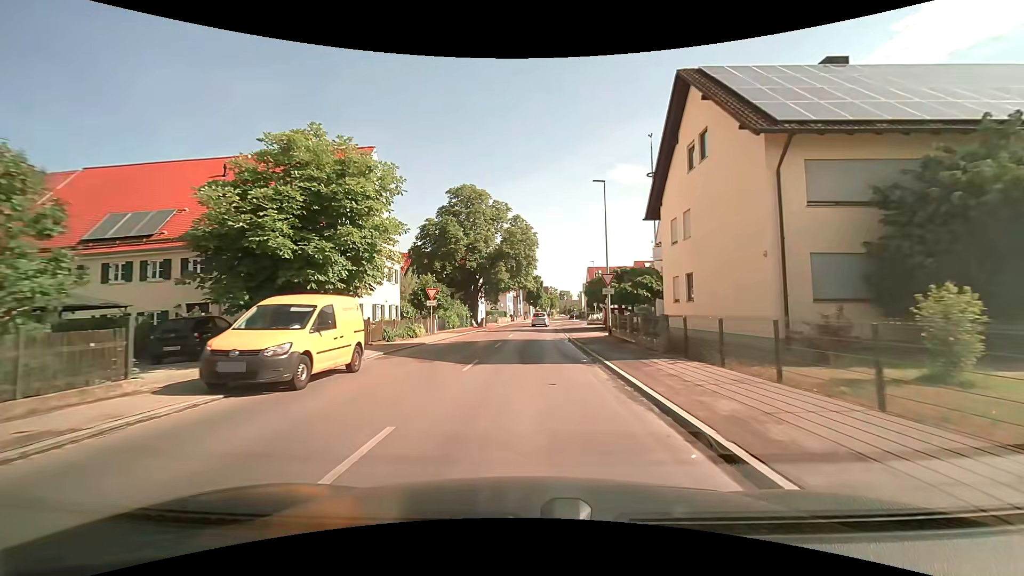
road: tertiary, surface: asphalt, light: Day
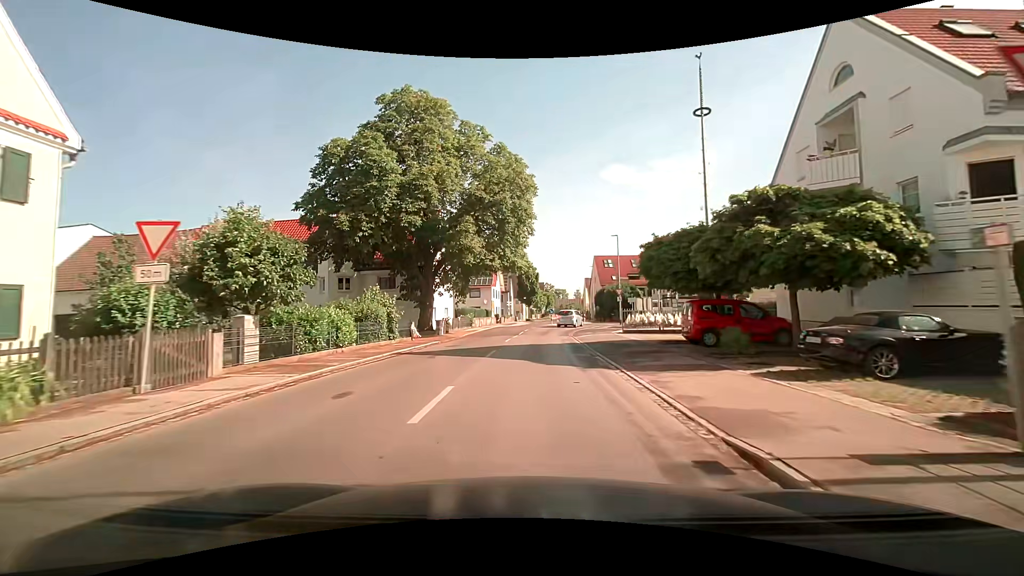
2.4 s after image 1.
(+0.2, +23.8) m; +1°
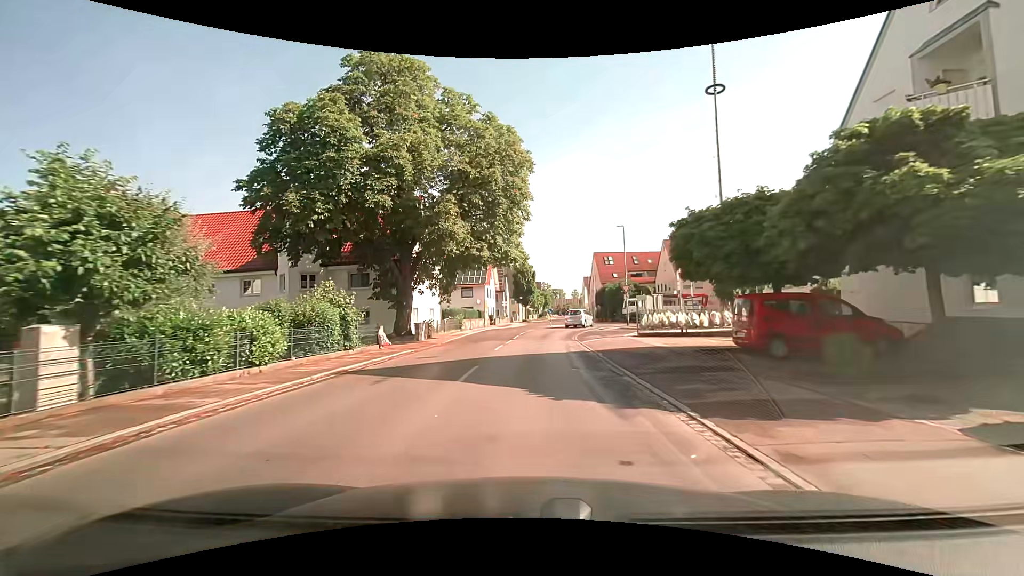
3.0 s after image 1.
(0.0, +5.1) m; +1°
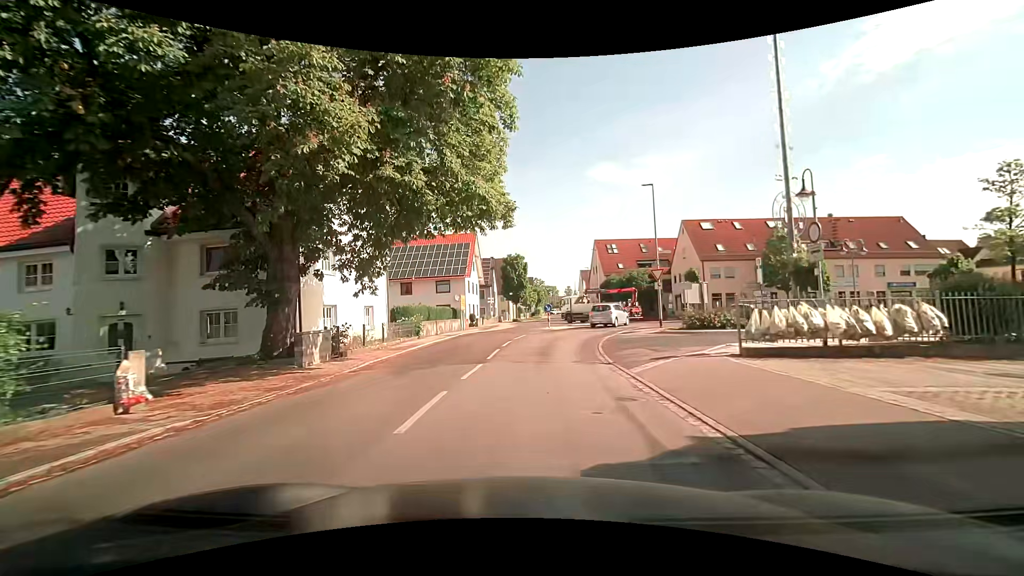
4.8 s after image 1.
(0.0, +13.0) m; 0°
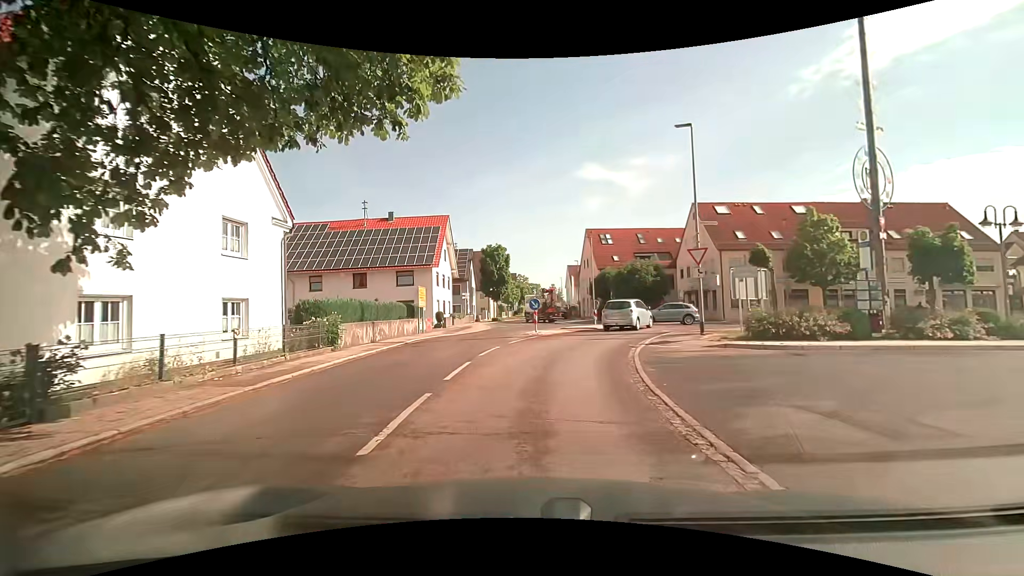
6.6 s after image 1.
(+0.1, +9.7) m; +1°
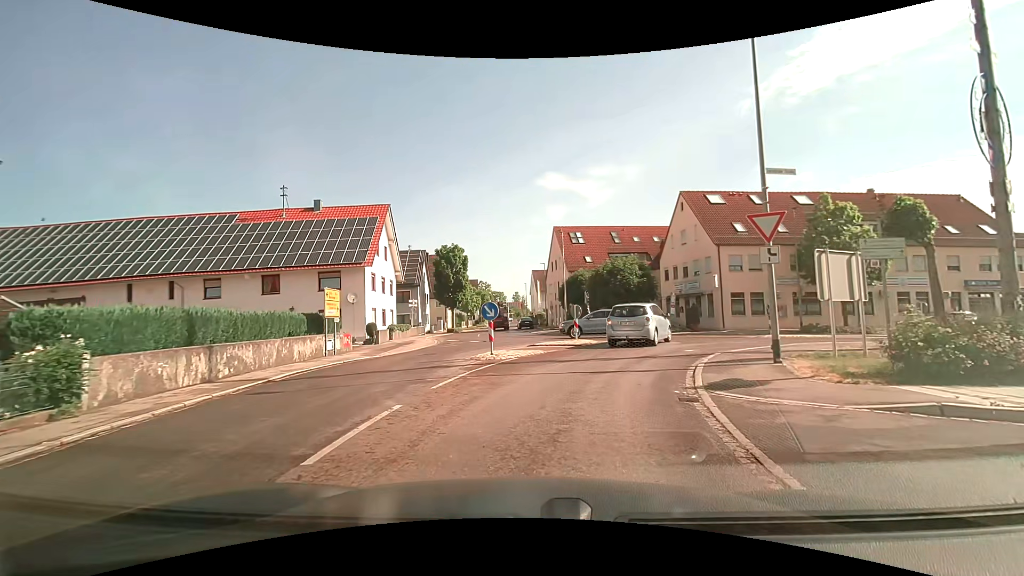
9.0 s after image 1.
(+0.4, +8.9) m; +3°
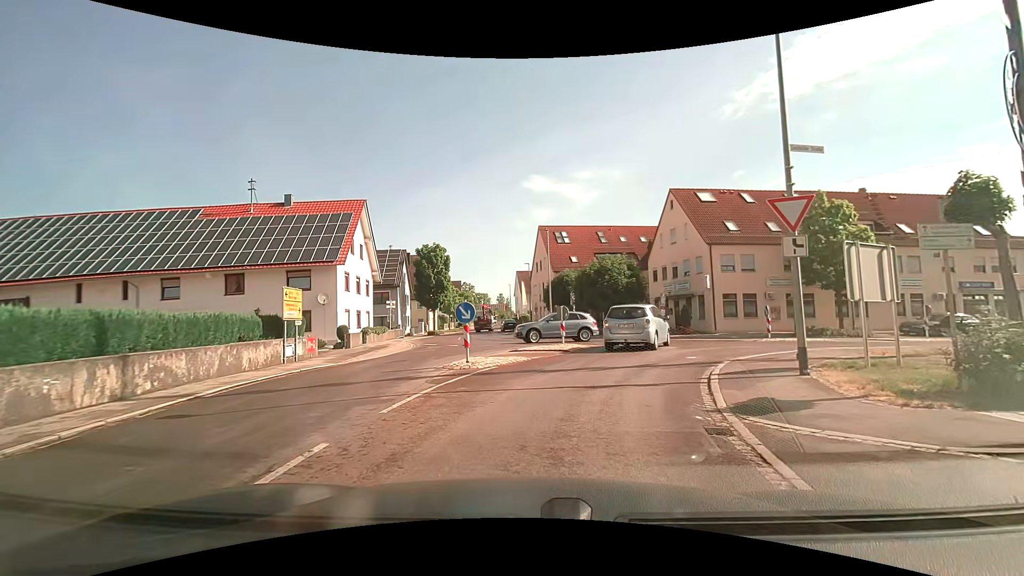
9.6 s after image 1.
(+0.1, +2.0) m; +3°
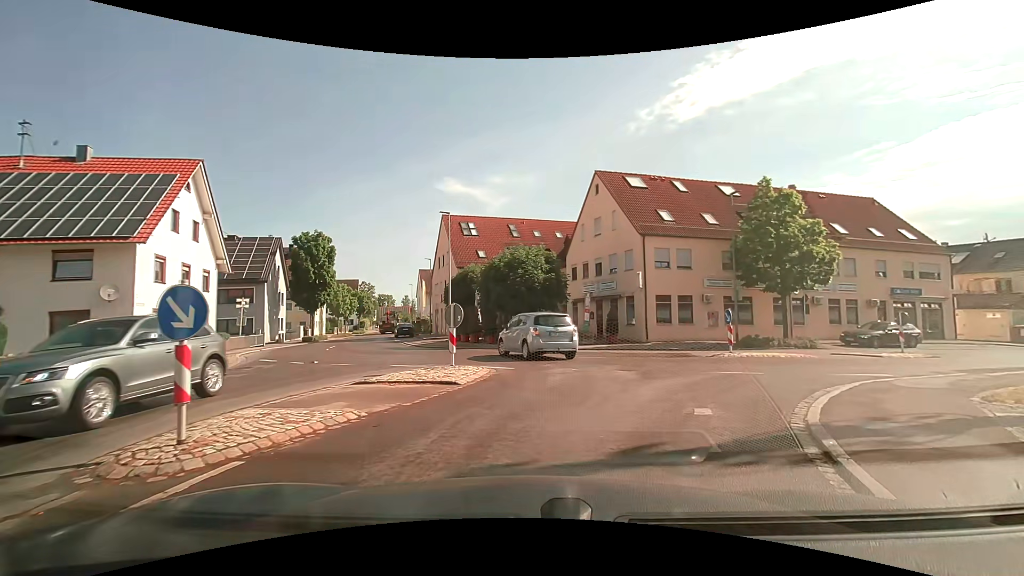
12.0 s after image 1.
(+0.7, +8.0) m; +10°
(+2, +10) (+9, +17) (+18, +21) (+27, +25) (+36, +29) (+46, +33) (+55, +36) (+65, +38) (+75, +41) (+84, +44) m
